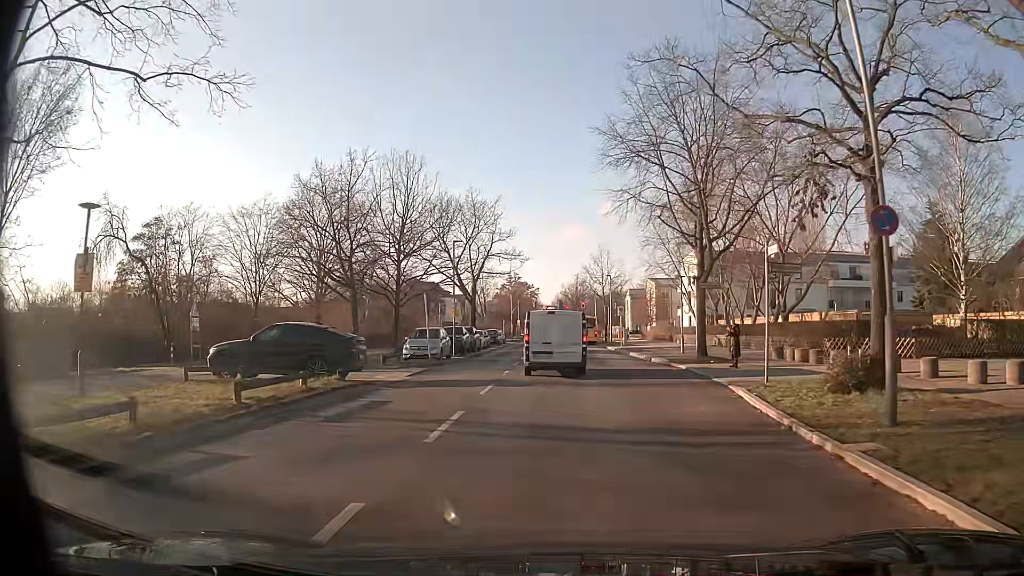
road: secondary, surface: asphalt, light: Day
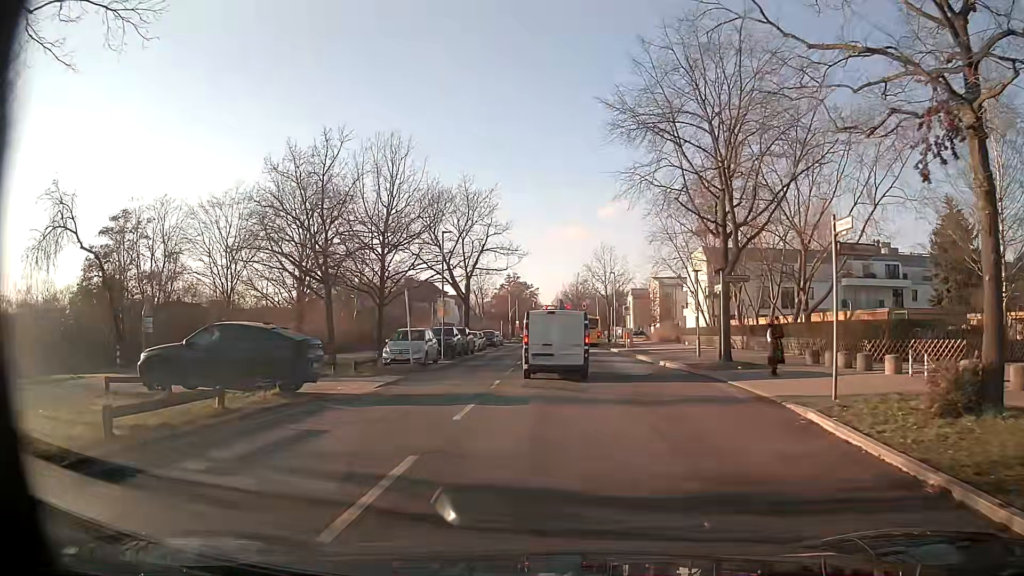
(0.0, +3.8) m; +2°
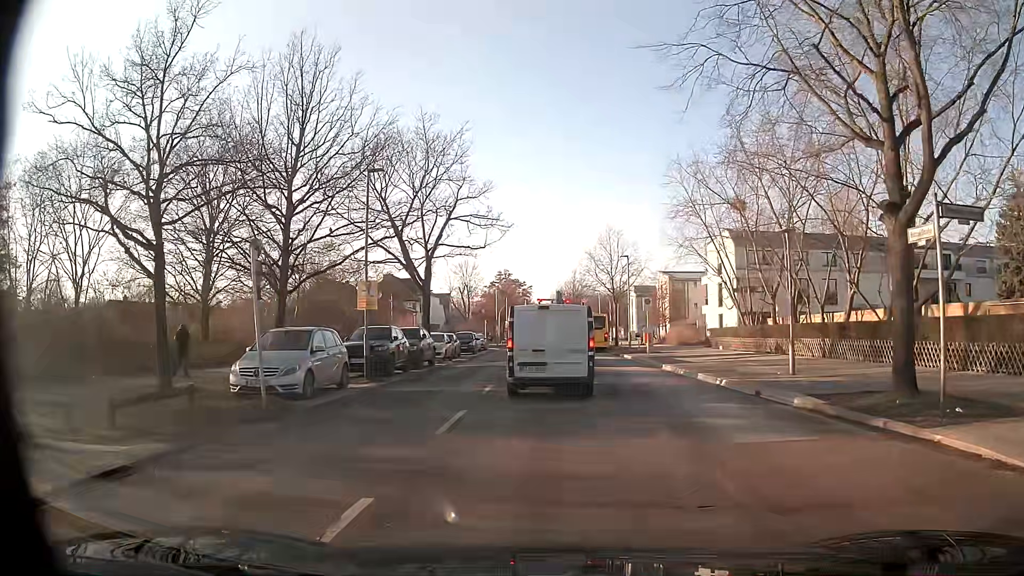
(-0.2, +13.1) m; 0°
